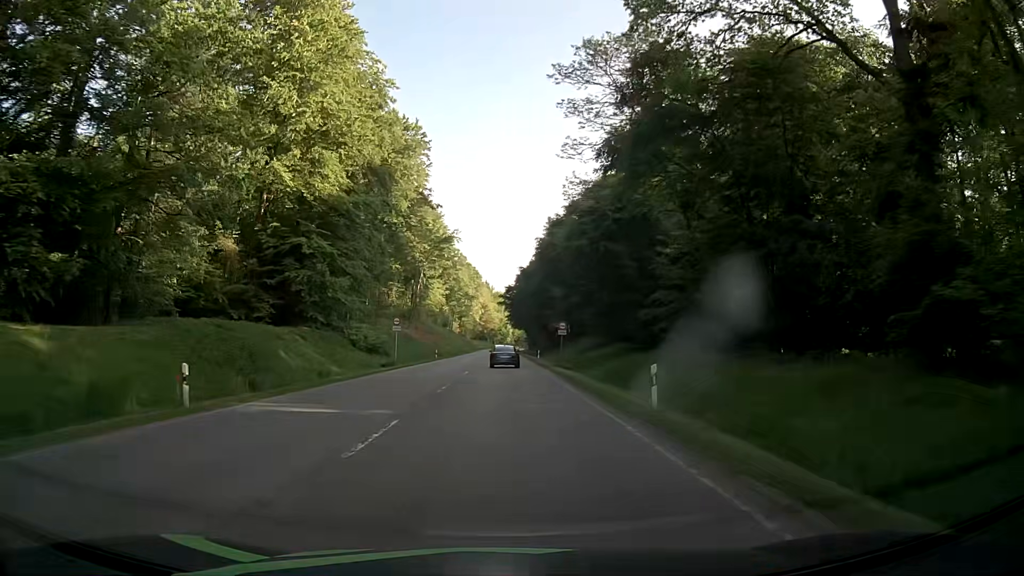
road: secondary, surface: asphalt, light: Day
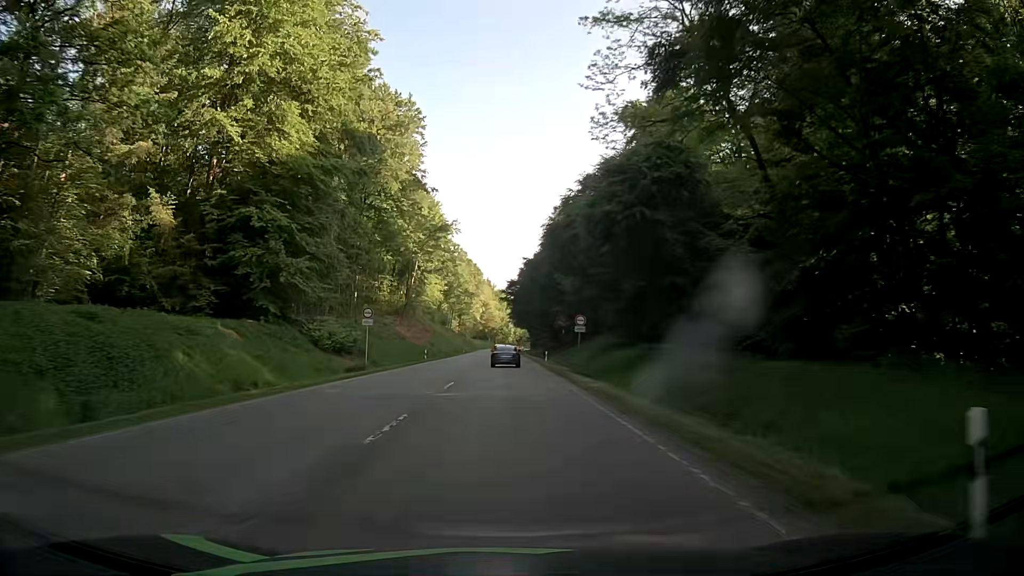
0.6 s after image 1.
(-0.2, +10.5) m; -2°
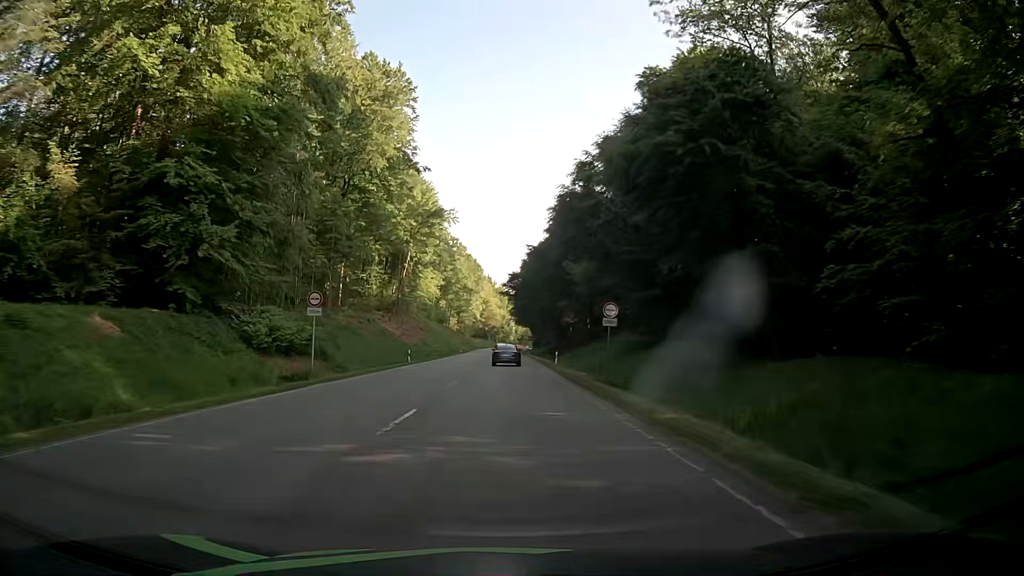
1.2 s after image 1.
(+0.2, +10.5) m; +1°
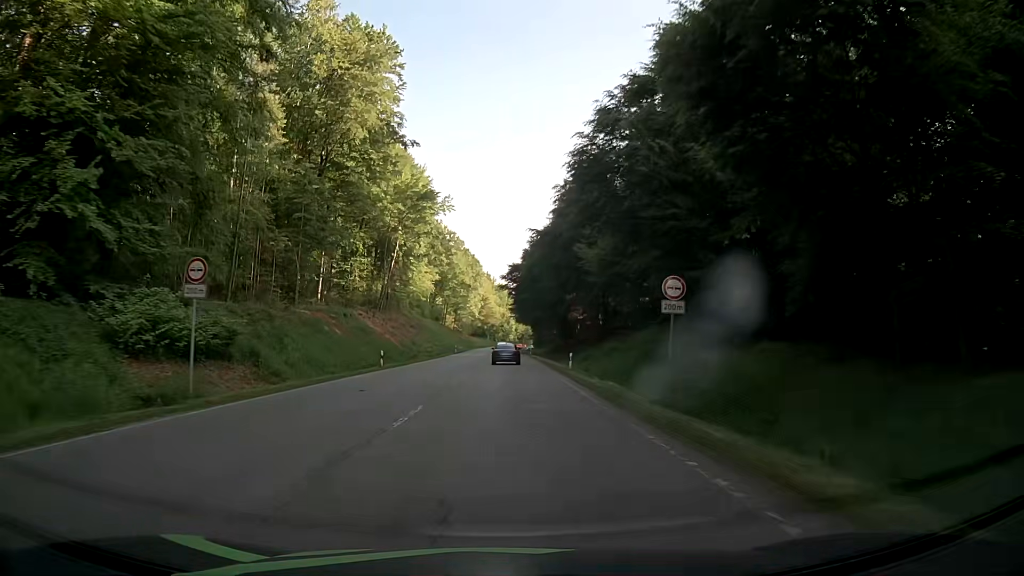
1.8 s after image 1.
(+0.1, +10.5) m; 0°
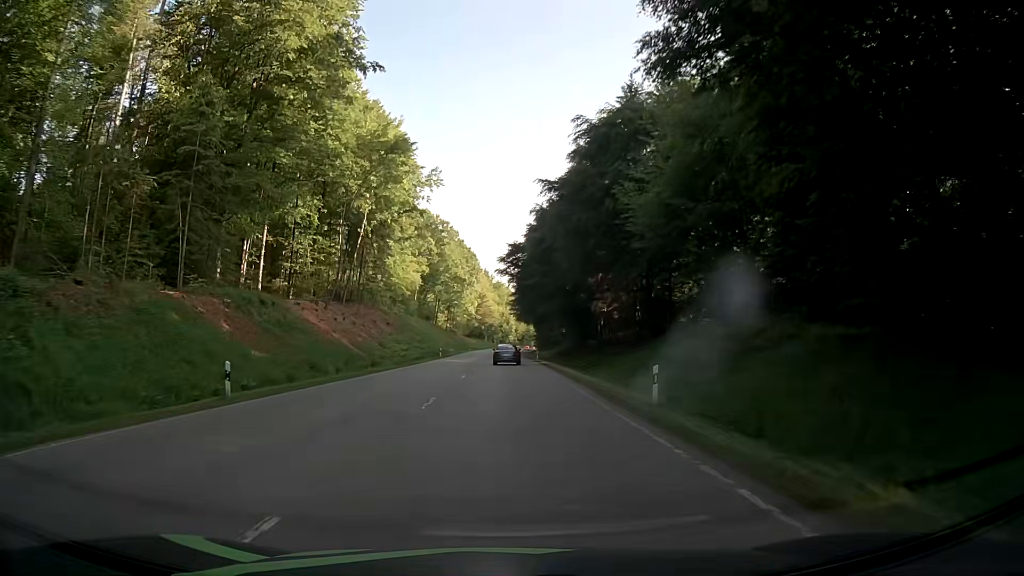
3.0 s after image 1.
(+0.1, +21.2) m; 0°
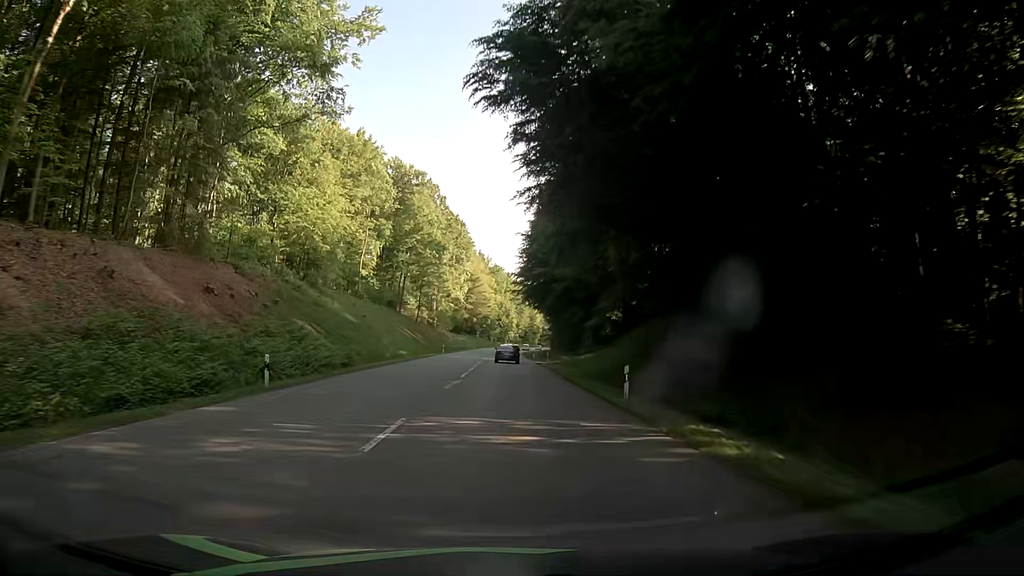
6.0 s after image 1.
(+0.1, +53.3) m; 0°
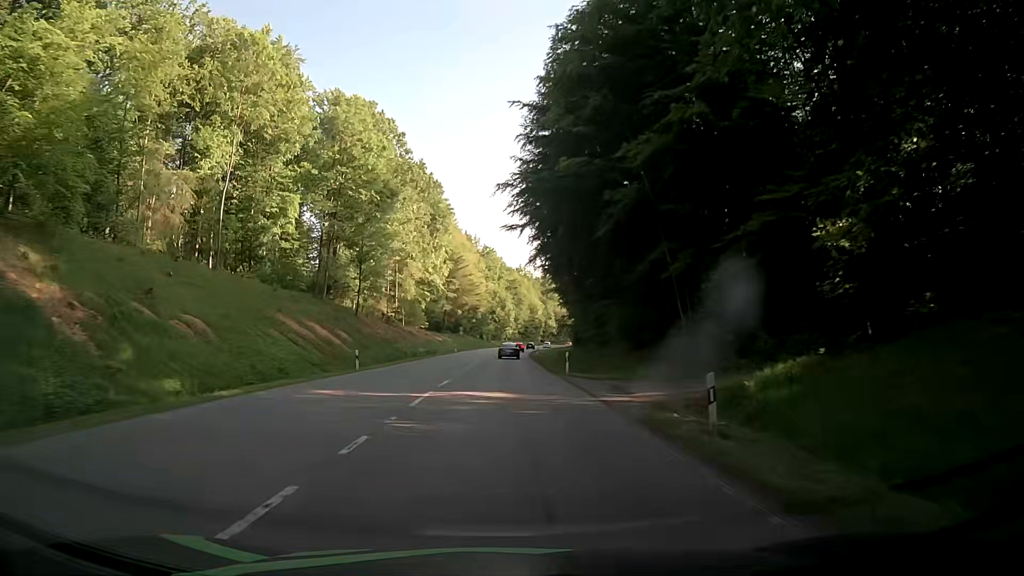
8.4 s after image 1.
(-0.1, +43.0) m; 0°
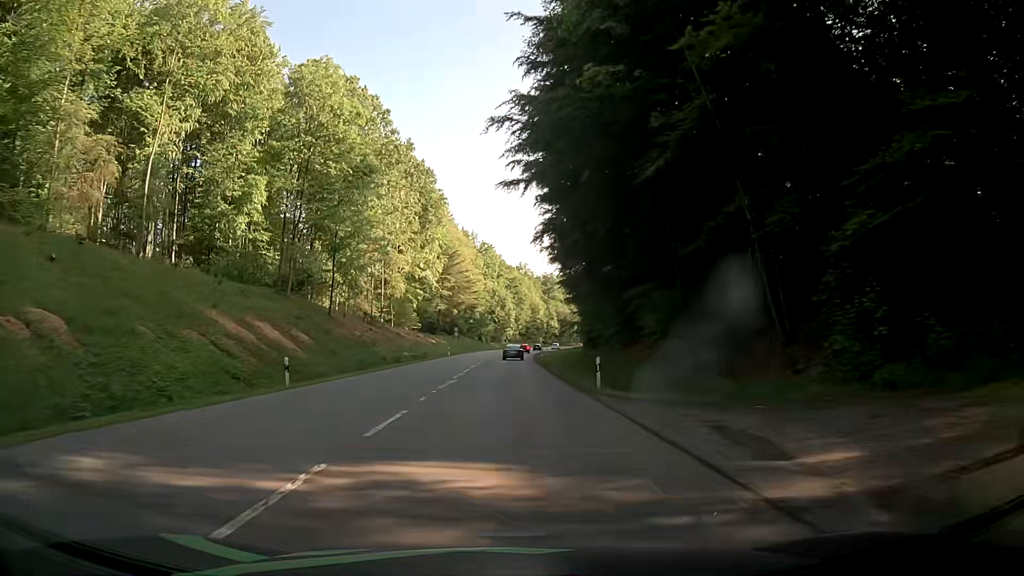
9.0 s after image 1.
(0.0, +10.8) m; -1°
(0, +10) (0, +20) (0, +30) (0, +40) (+1, +50) (+1, +60) (+1, +70) (+1, +80) (+2, +90) (+3, +100) m
